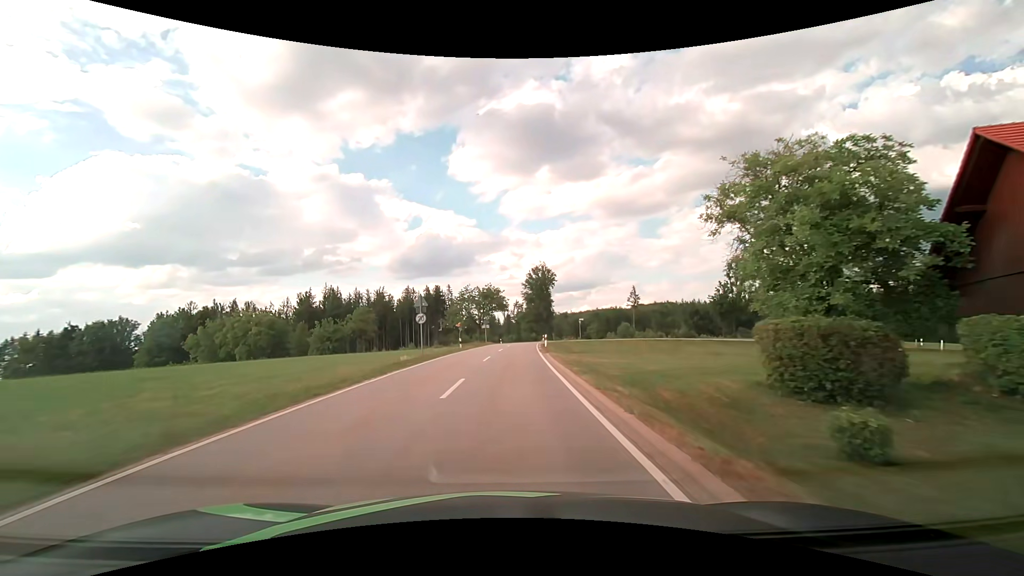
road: tertiary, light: Day
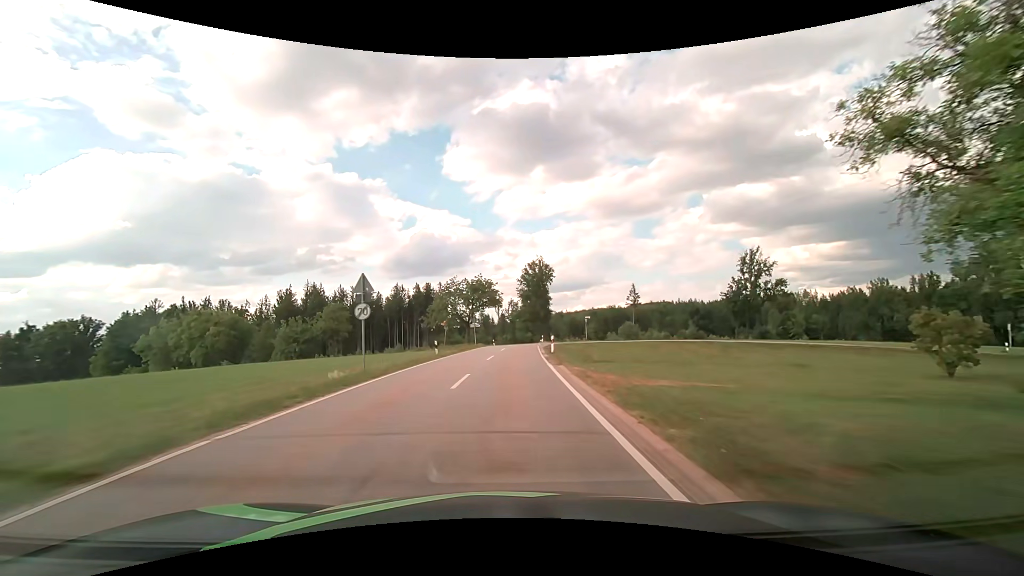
(+0.1, +10.7) m; 0°
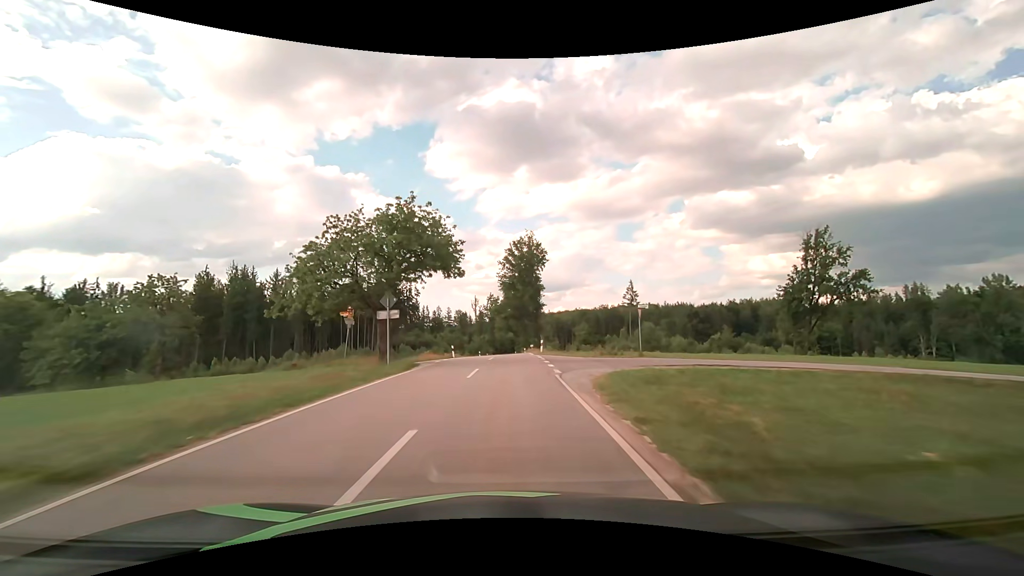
(+0.7, +32.7) m; +2°
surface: asphalt
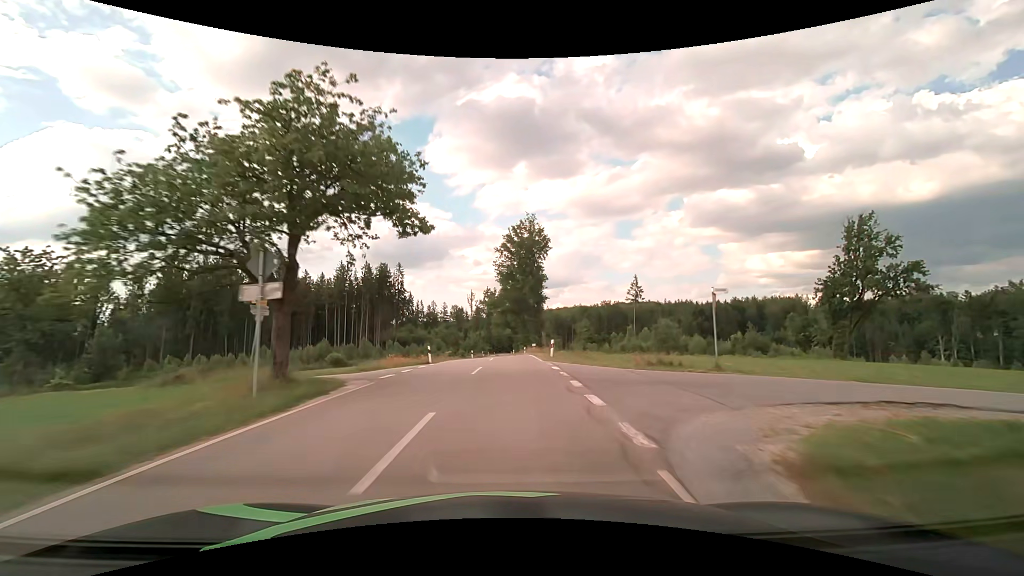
(0.0, +11.1) m; 0°
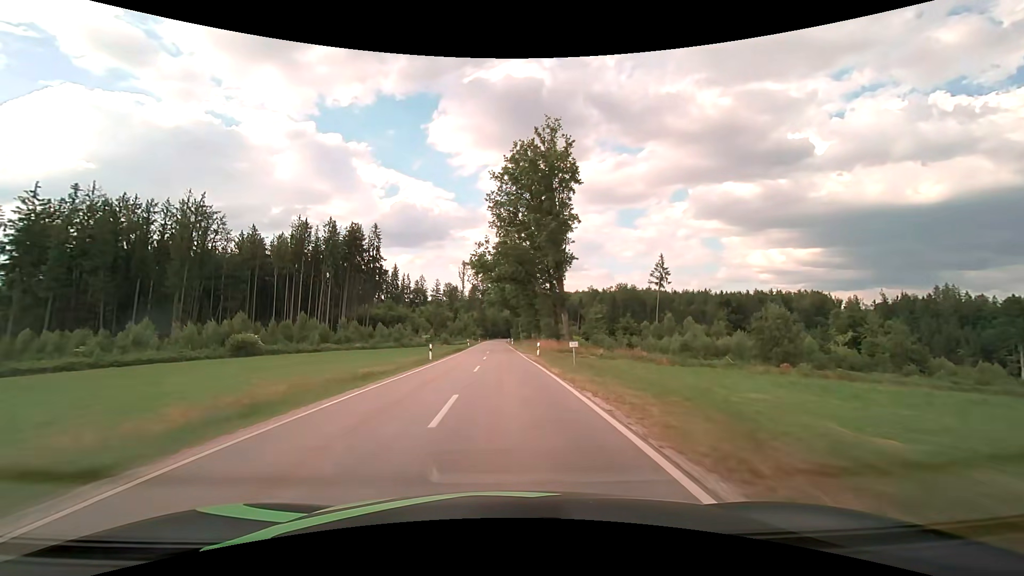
(0.0, +33.1) m; 0°
(0, +10) (0, +20) (0, +30) (0, +40) (-1, +50) (-1, +60) (-1, +70) (-1, +80) (-1, +90) (-1, +100) m
